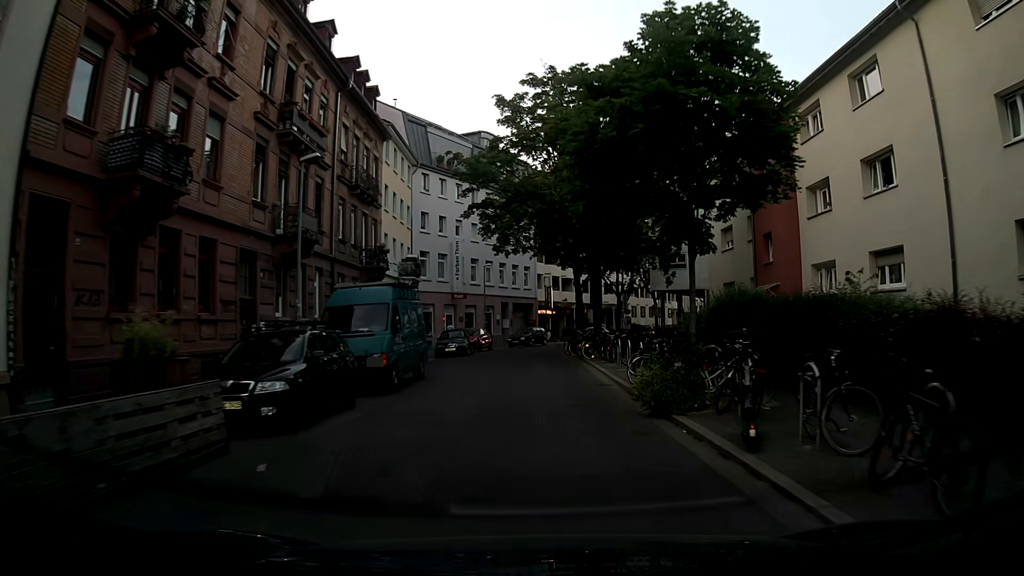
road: residential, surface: asphalt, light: Day
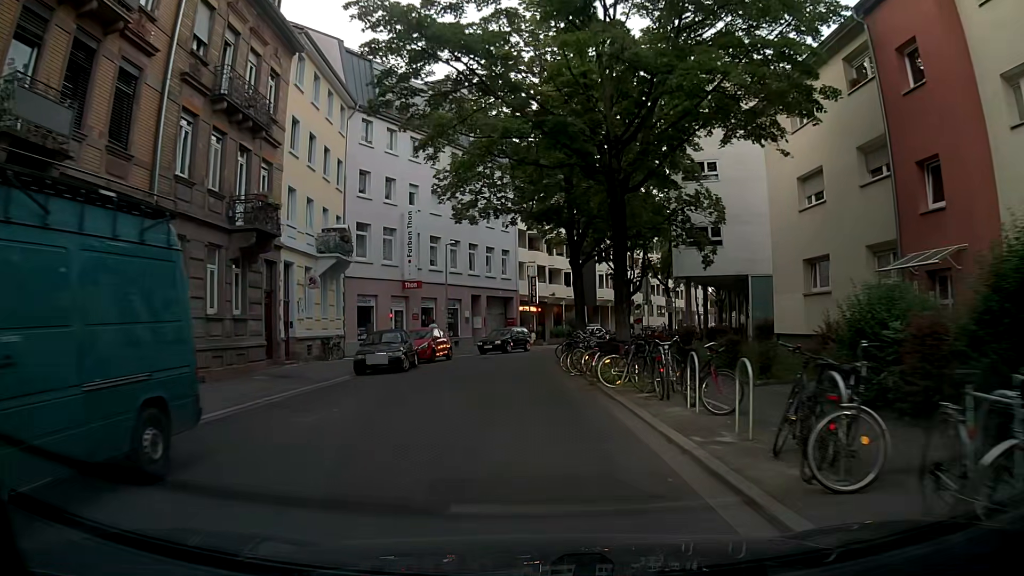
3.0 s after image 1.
(+0.5, +12.9) m; +2°
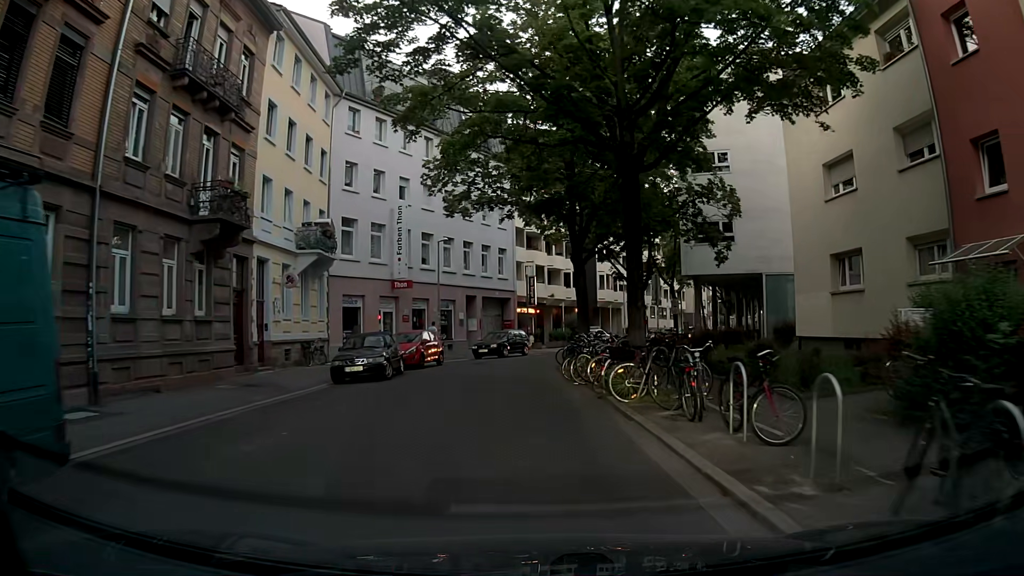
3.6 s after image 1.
(0.0, +2.4) m; -1°
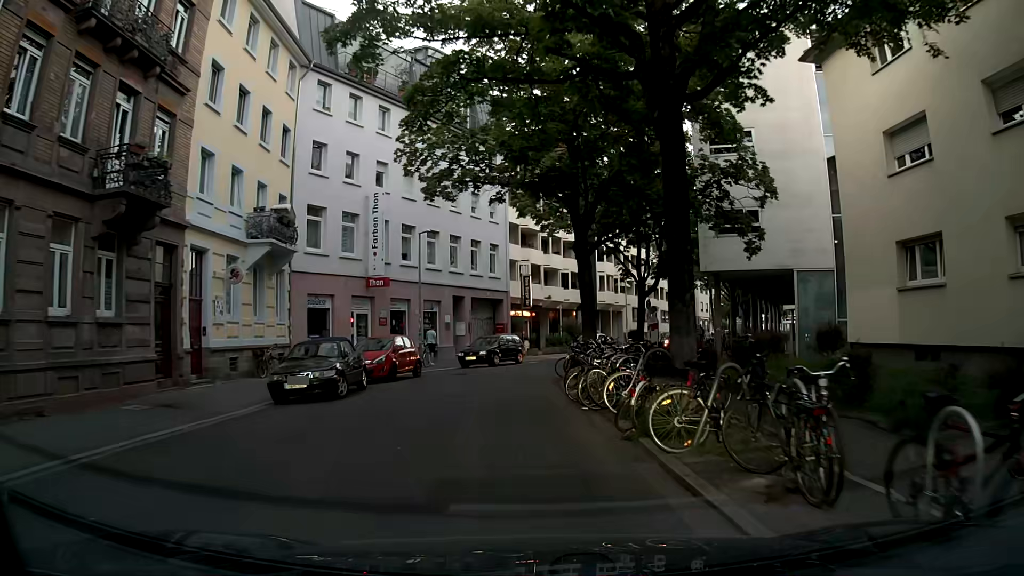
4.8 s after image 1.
(+0.1, +4.4) m; +2°
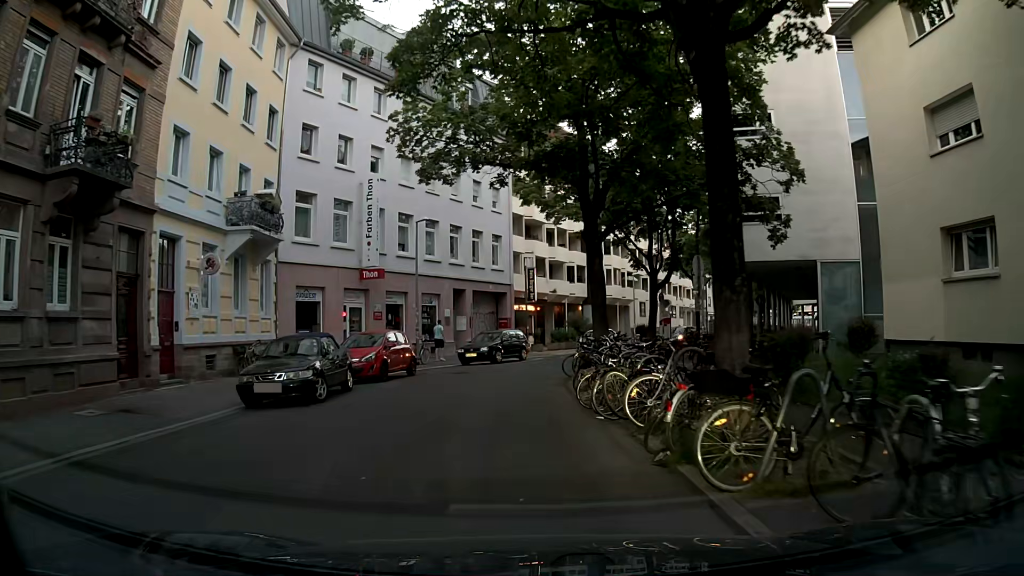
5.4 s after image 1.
(0.0, +1.9) m; 0°
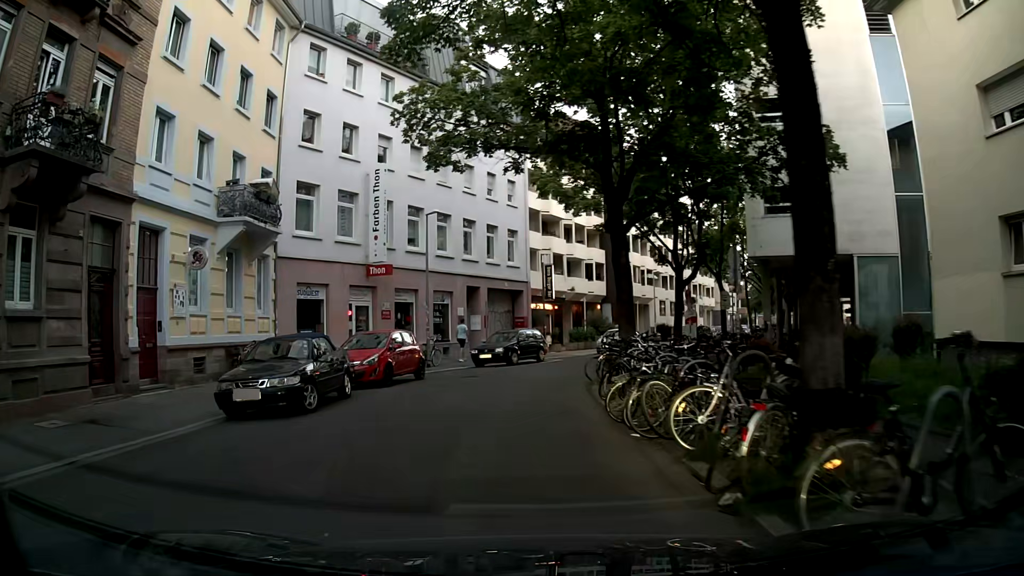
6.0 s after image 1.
(0.0, +1.7) m; -2°
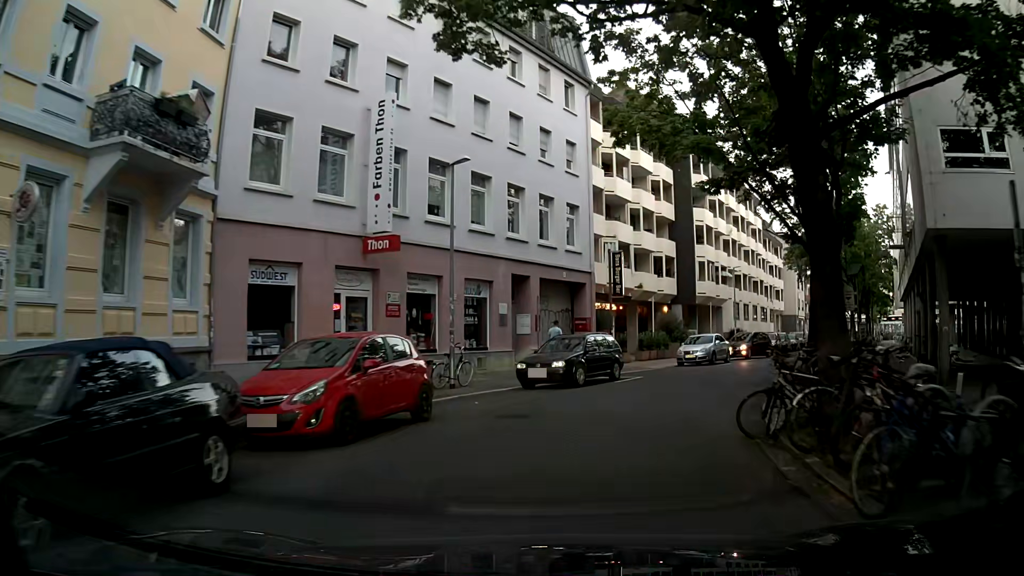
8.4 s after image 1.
(-0.4, +8.9) m; -2°
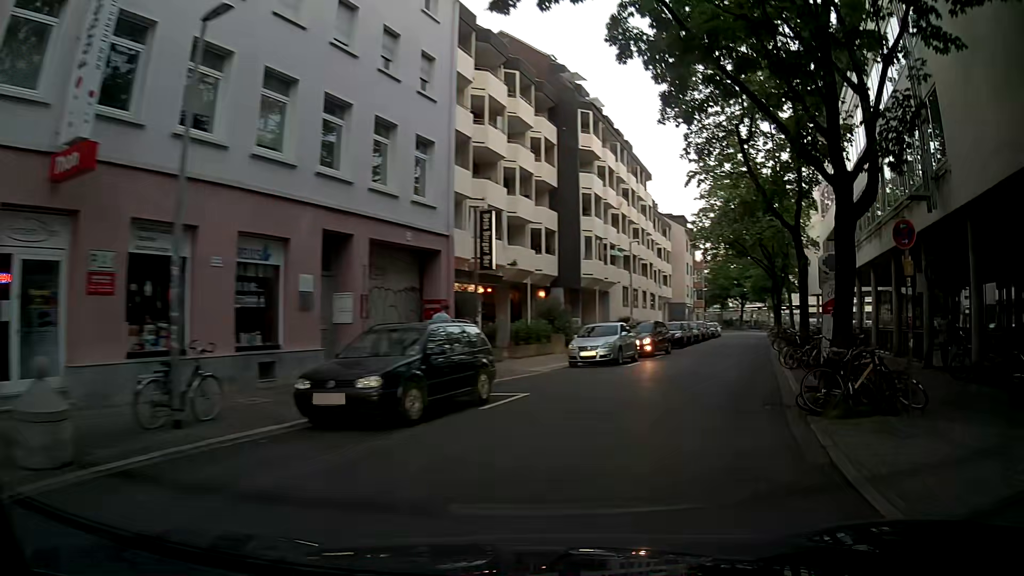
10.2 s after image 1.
(+0.4, +8.8) m; +11°
